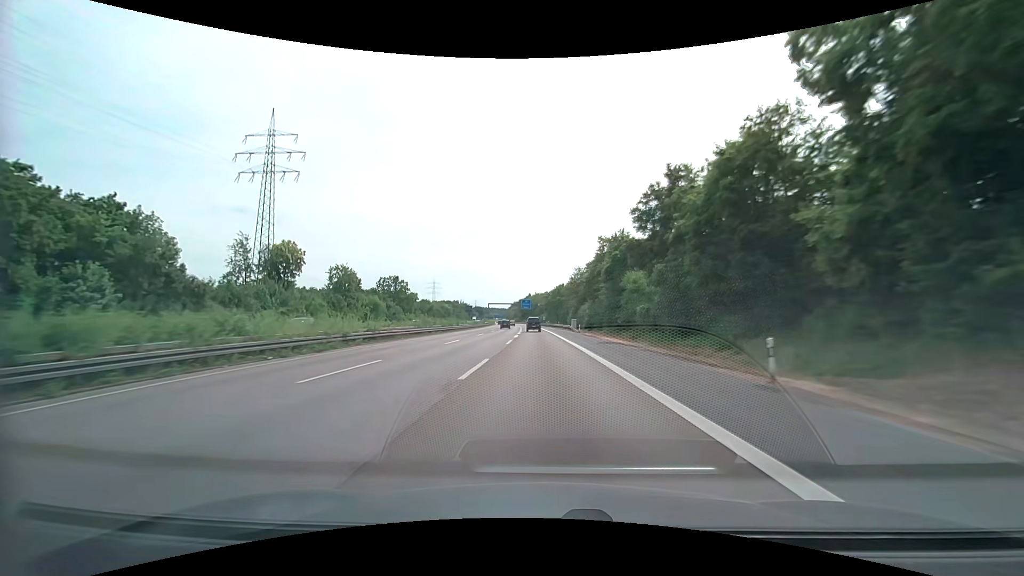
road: motorway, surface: asphalt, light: Day
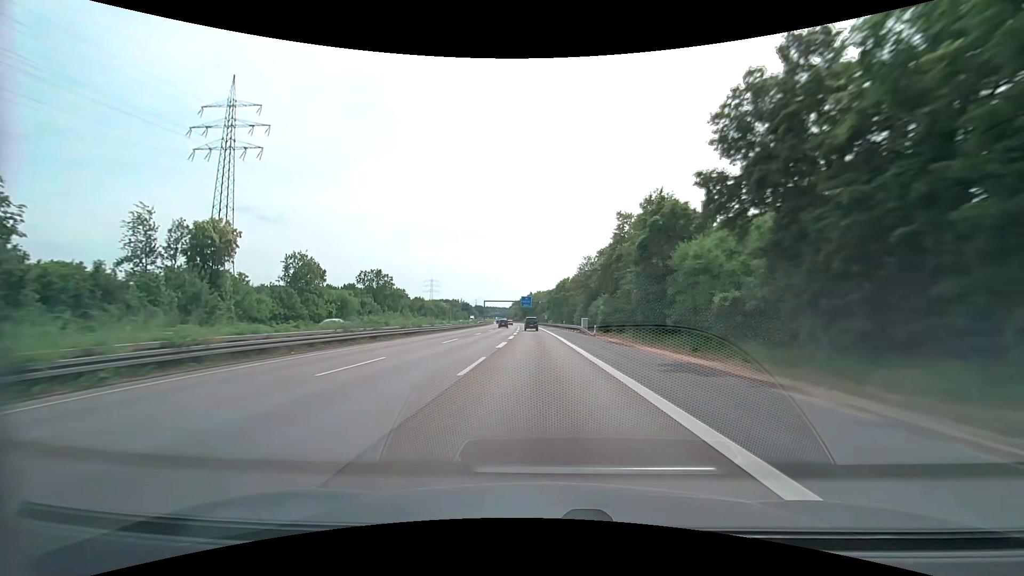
(0.0, +17.2) m; 0°
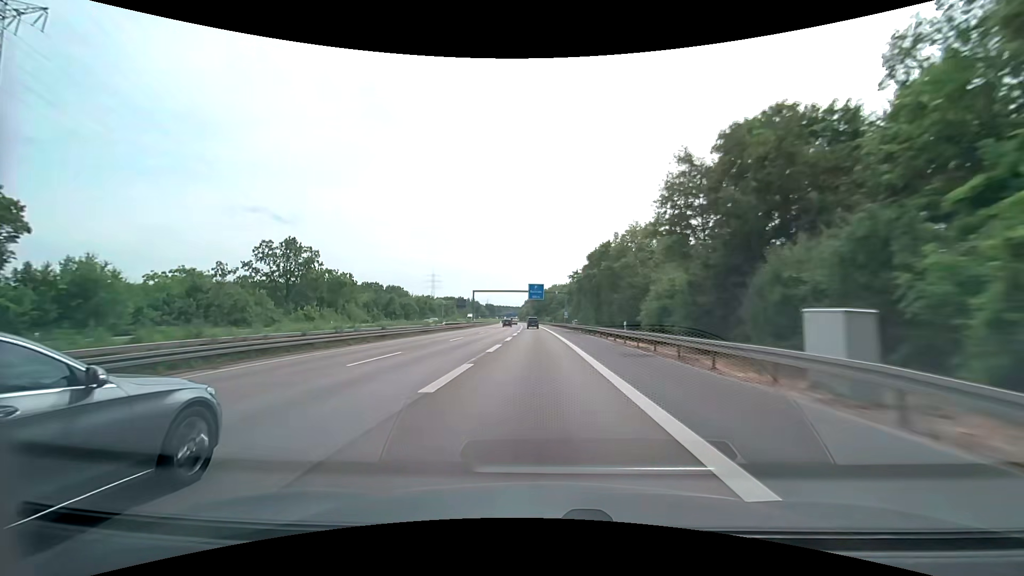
(-0.6, +51.9) m; -2°
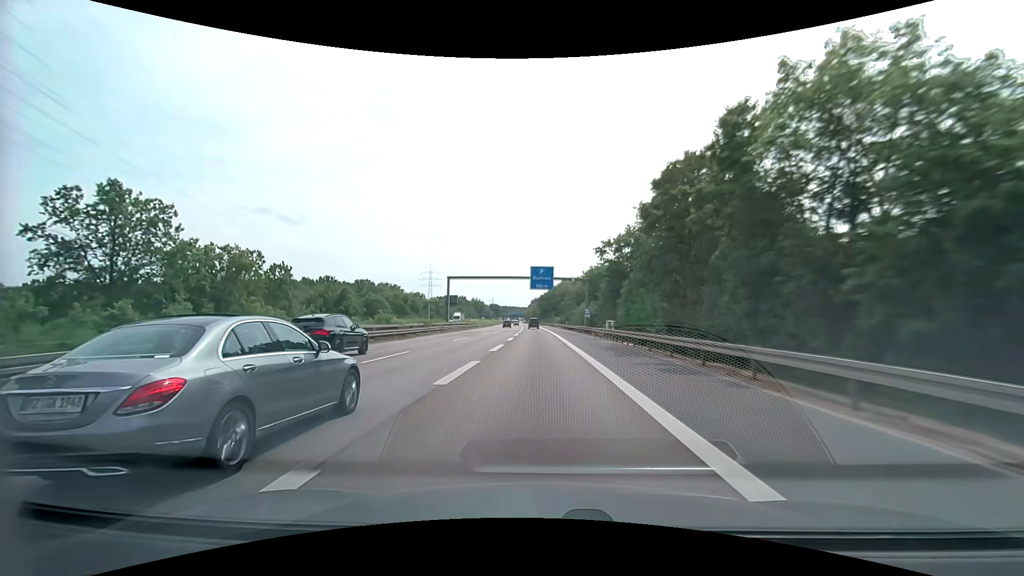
(-0.3, +34.7) m; -1°
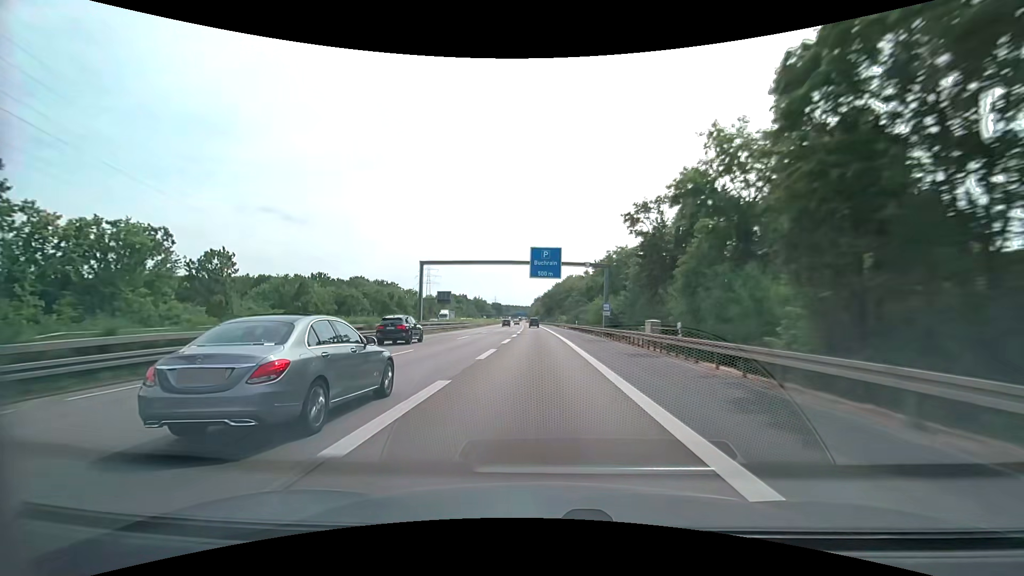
(0.0, +17.3) m; 0°
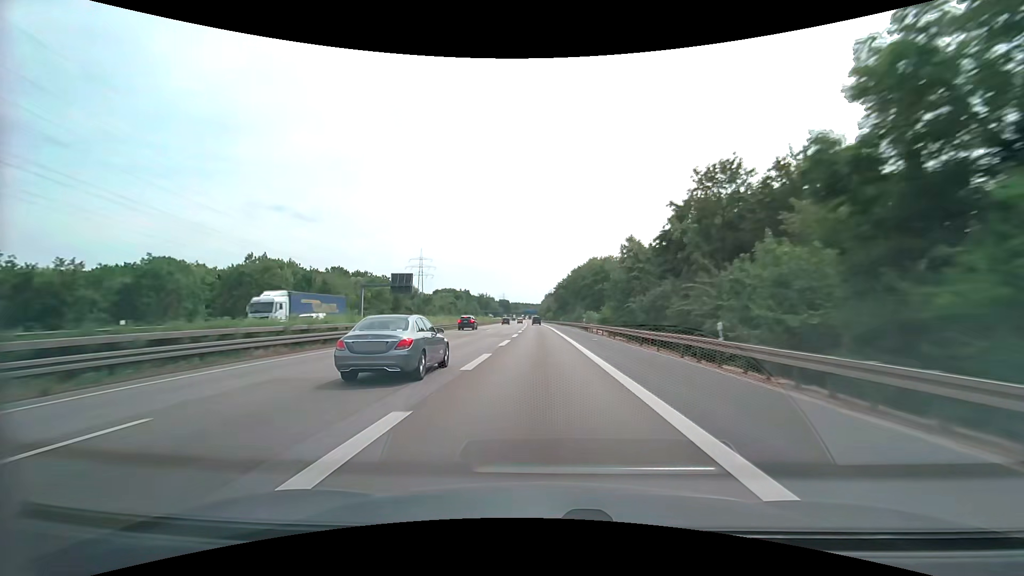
(-0.6, +51.9) m; -1°
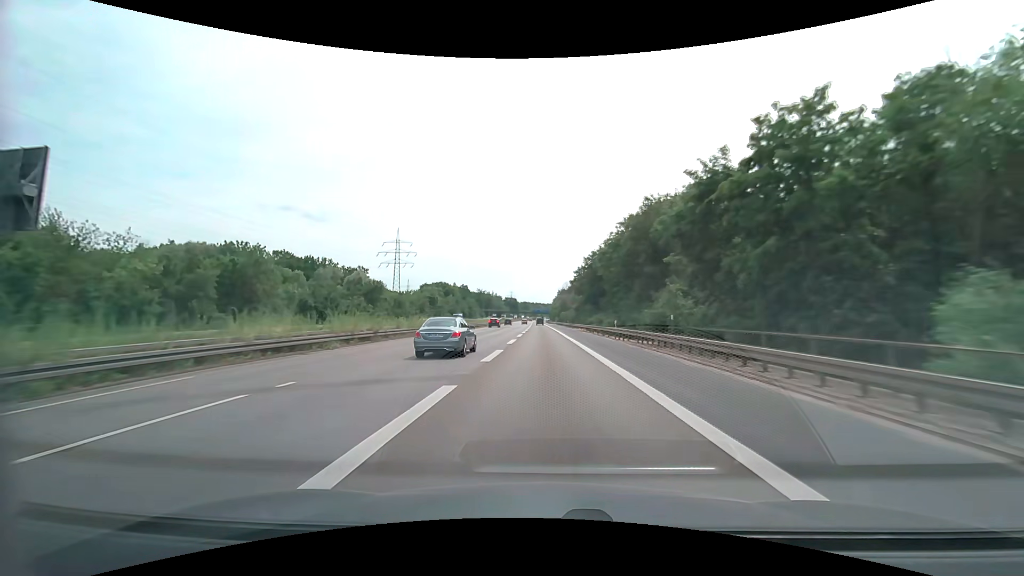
(-0.7, +68.8) m; -1°
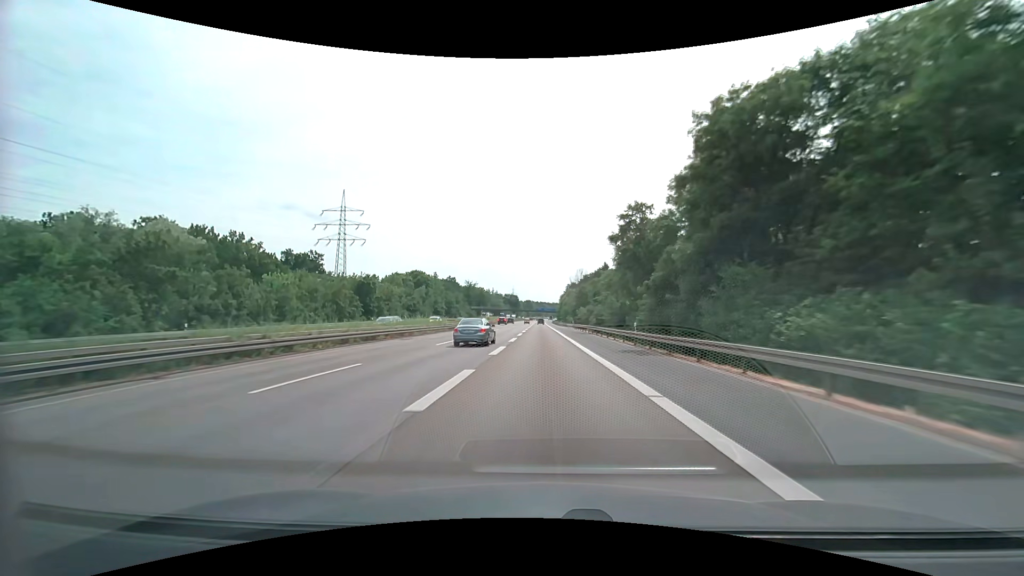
(-0.3, +68.4) m; -1°
(0, +10) (0, +20) (0, +30) (0, +40) (0, +50) (0, +60) (0, +70) (0, +80) (0, +90) (0, +100) m
